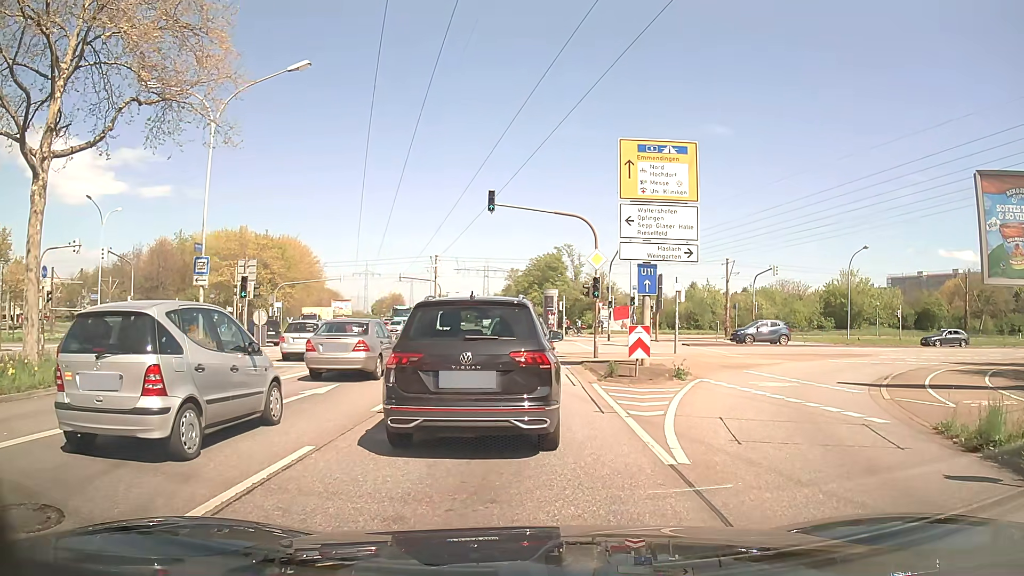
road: primary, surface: asphalt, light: Day
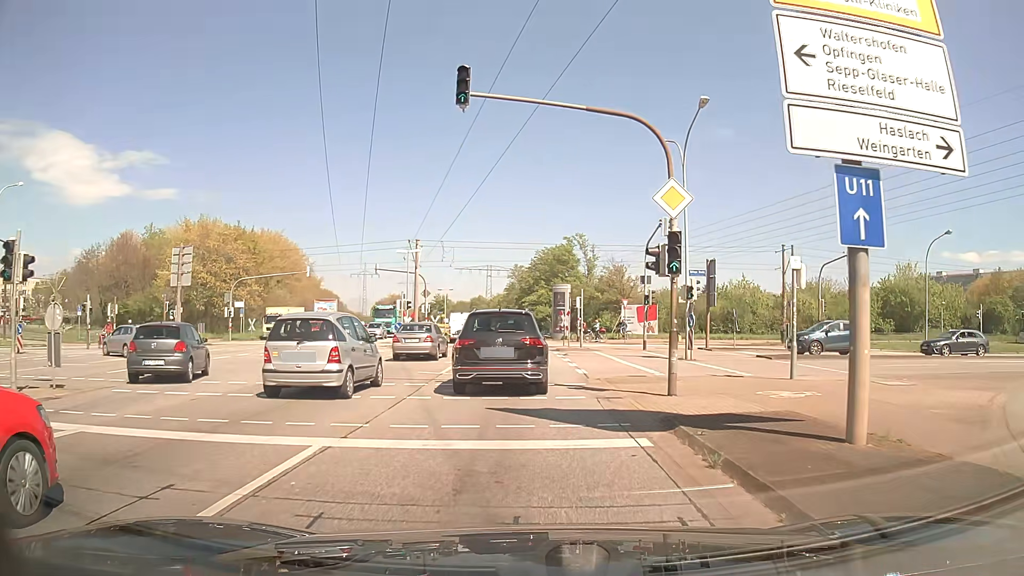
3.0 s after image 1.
(-0.1, +13.7) m; -1°
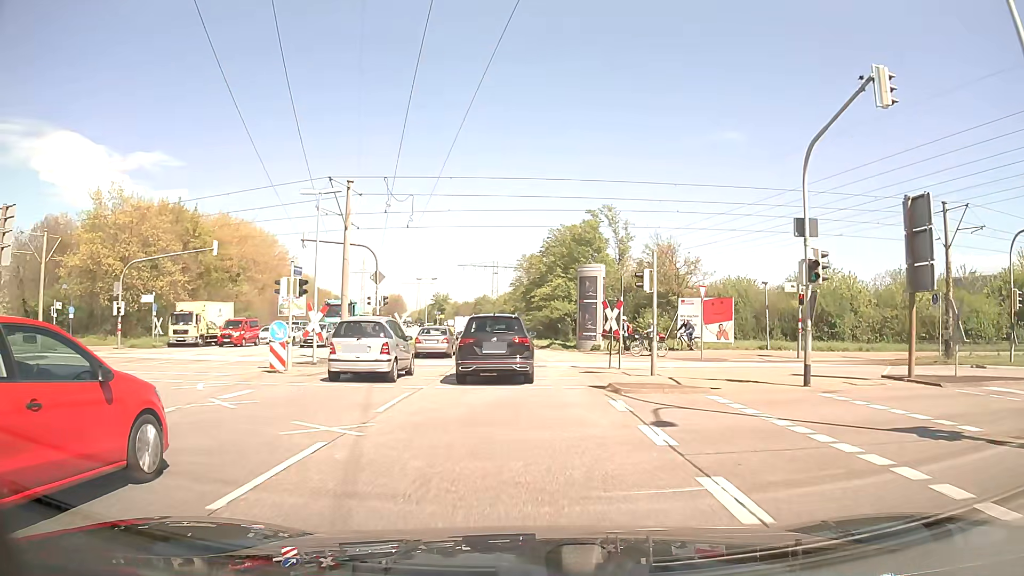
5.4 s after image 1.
(-0.1, +20.9) m; -1°
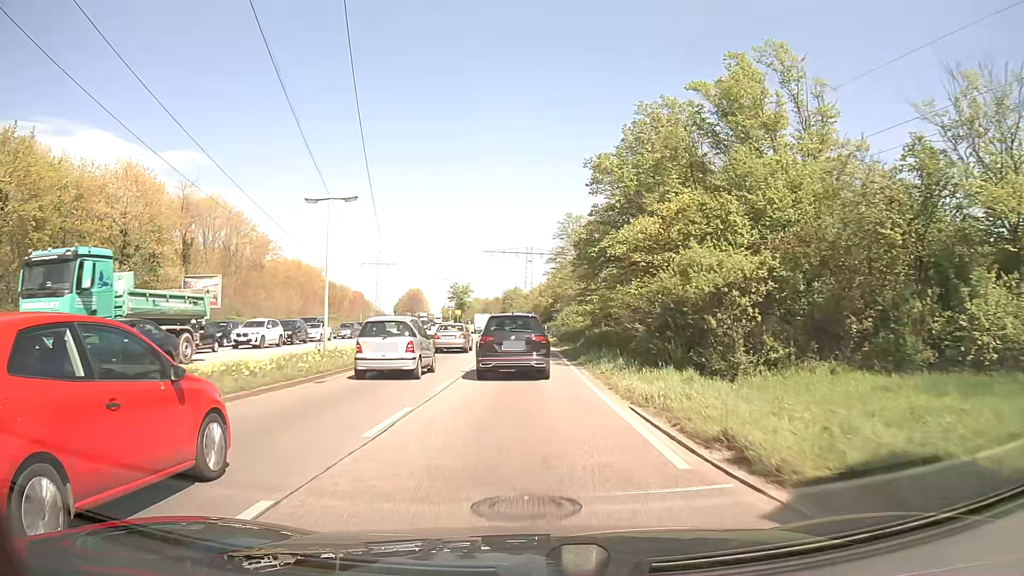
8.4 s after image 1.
(-0.9, +36.2) m; -4°
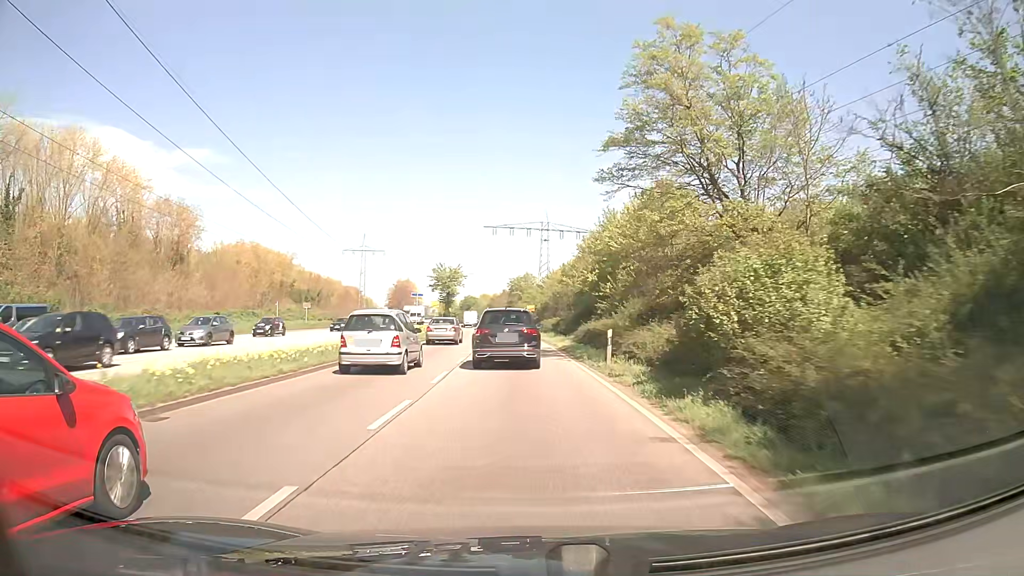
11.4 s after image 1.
(0.0, +42.3) m; 0°
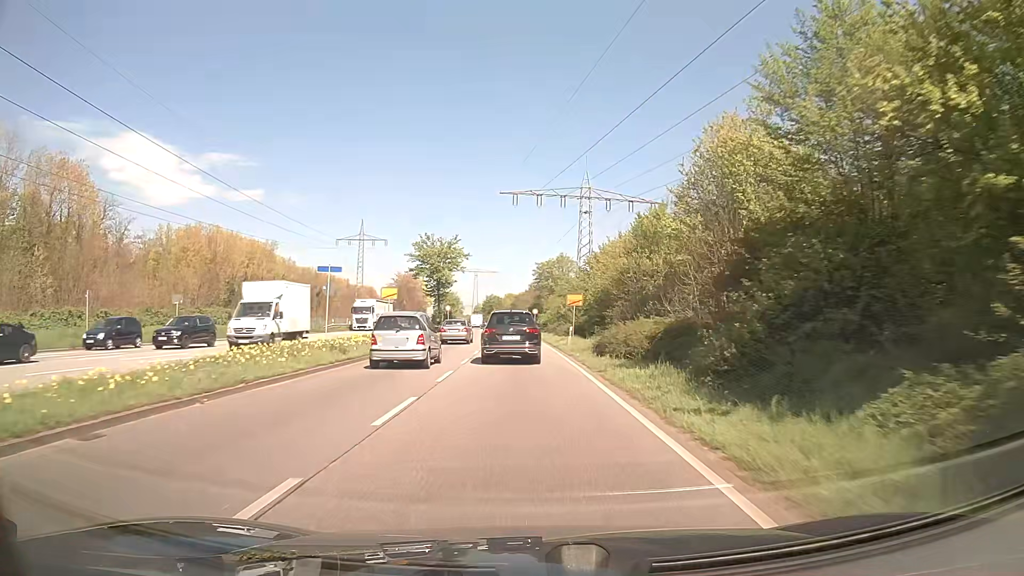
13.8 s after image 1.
(-0.7, +36.2) m; -2°
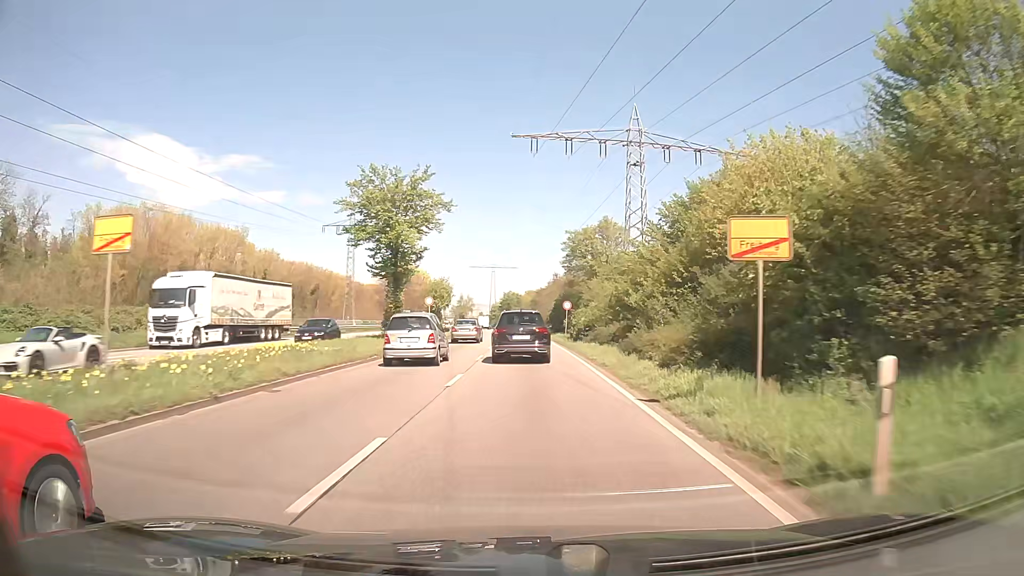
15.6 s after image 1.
(-0.5, +28.5) m; -2°
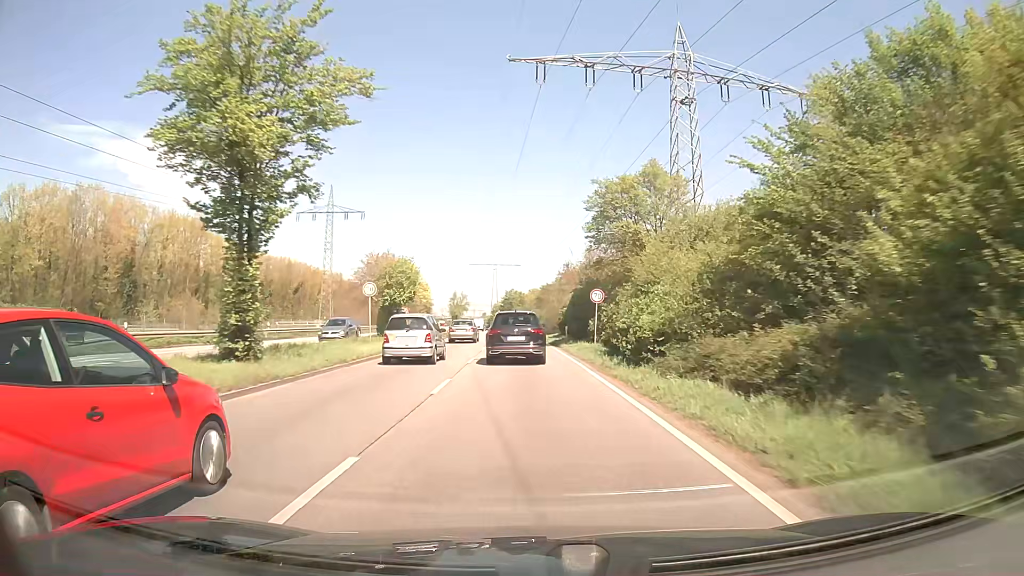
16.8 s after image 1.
(0.0, +19.4) m; 0°
(0, +10) (0, +20) (0, +30) (0, +40) (-1, +50) (-1, +60) (-2, +70) (-2, +80) (-3, +90) (-4, +100) m
